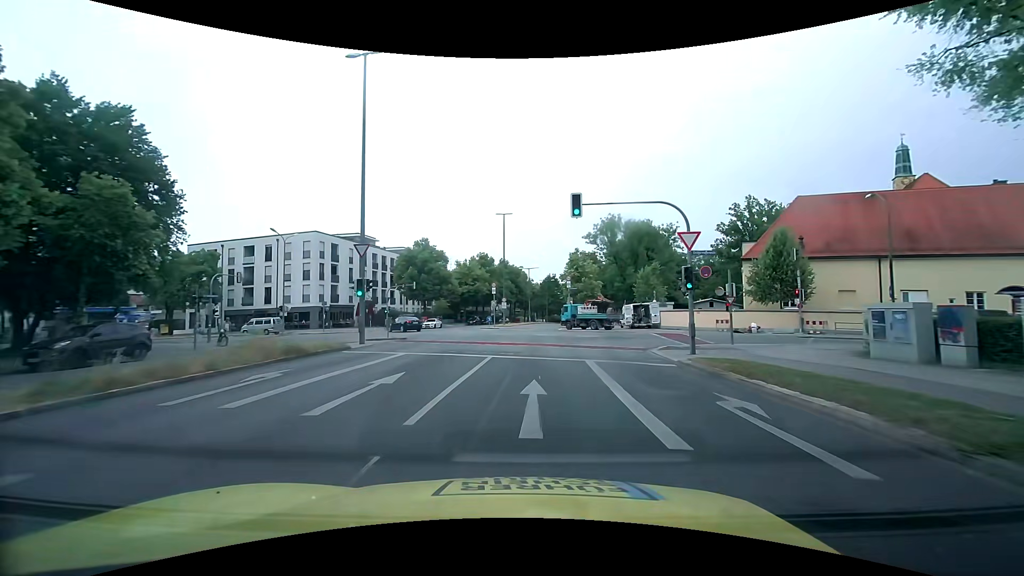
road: secondary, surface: asphalt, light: Day
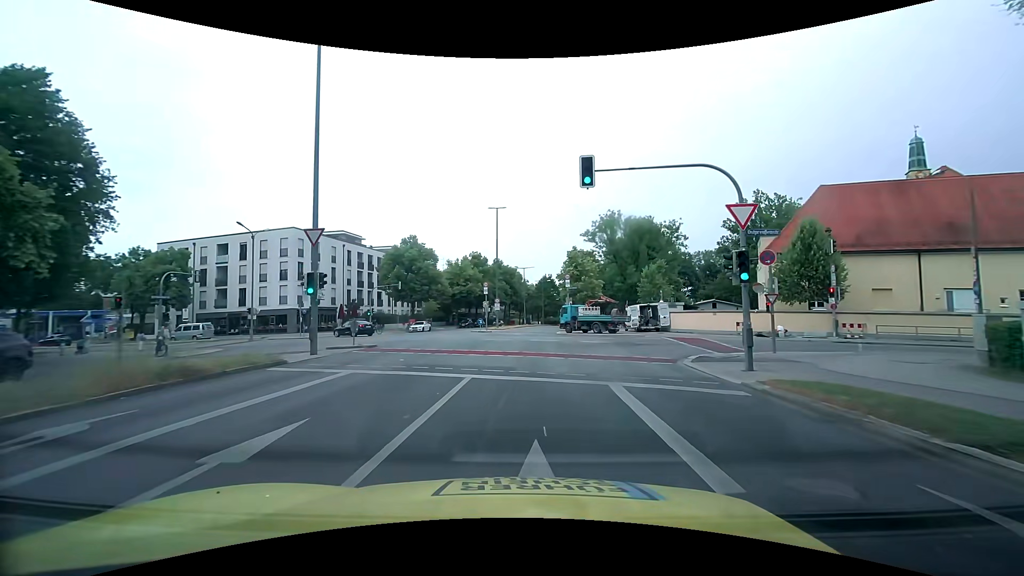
(0.0, +5.0) m; 0°
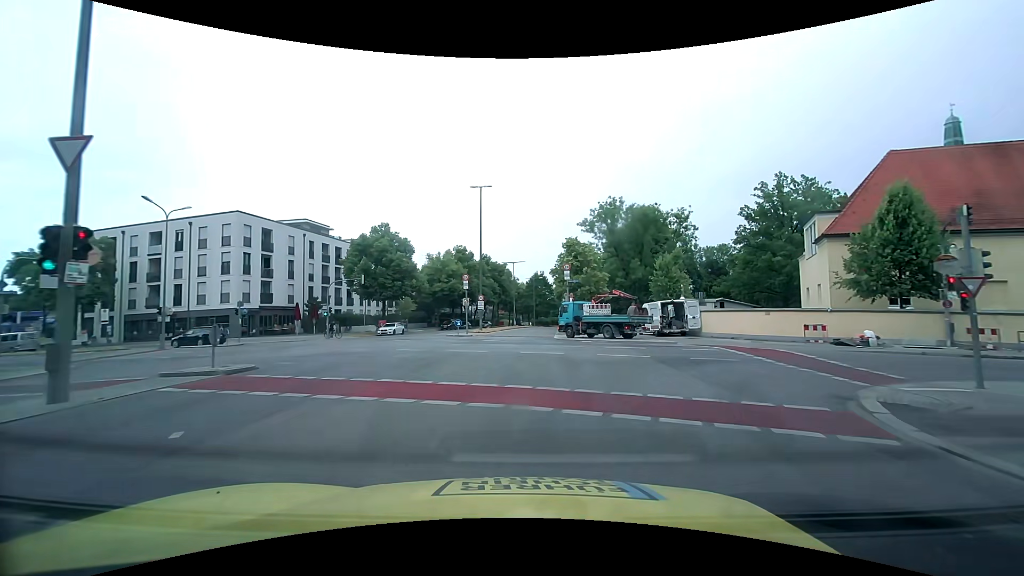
(+0.1, +10.1) m; +2°
(0, +10) (0, +20) (0, +30) (0, +40) (+1, +50) (+1, +60) (+2, +70) (+3, +80) (+5, +90) (+6, +100) m
